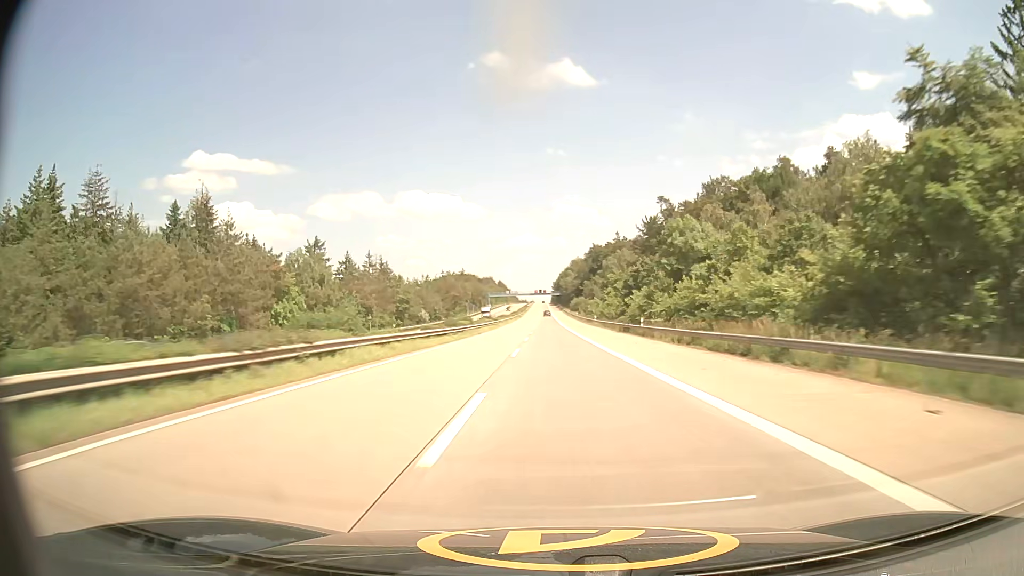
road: motorway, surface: asphalt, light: Day
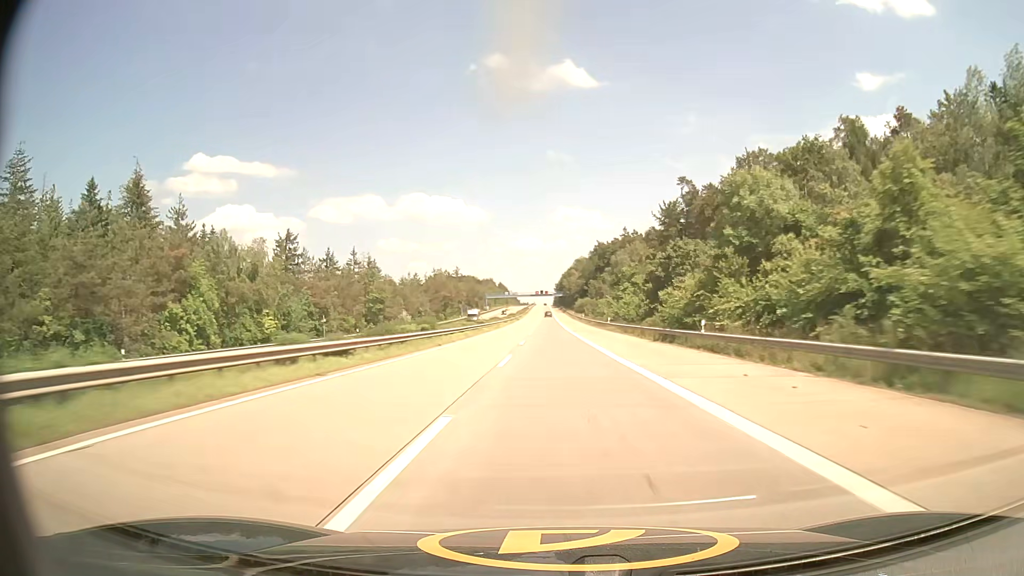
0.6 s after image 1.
(0.0, +20.9) m; 0°
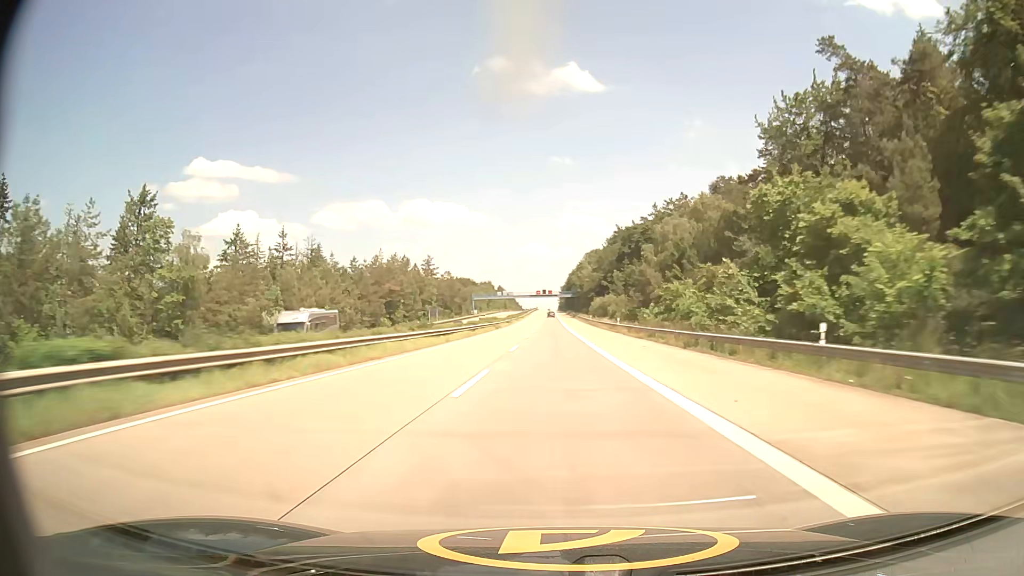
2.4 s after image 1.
(-0.4, +62.6) m; 0°
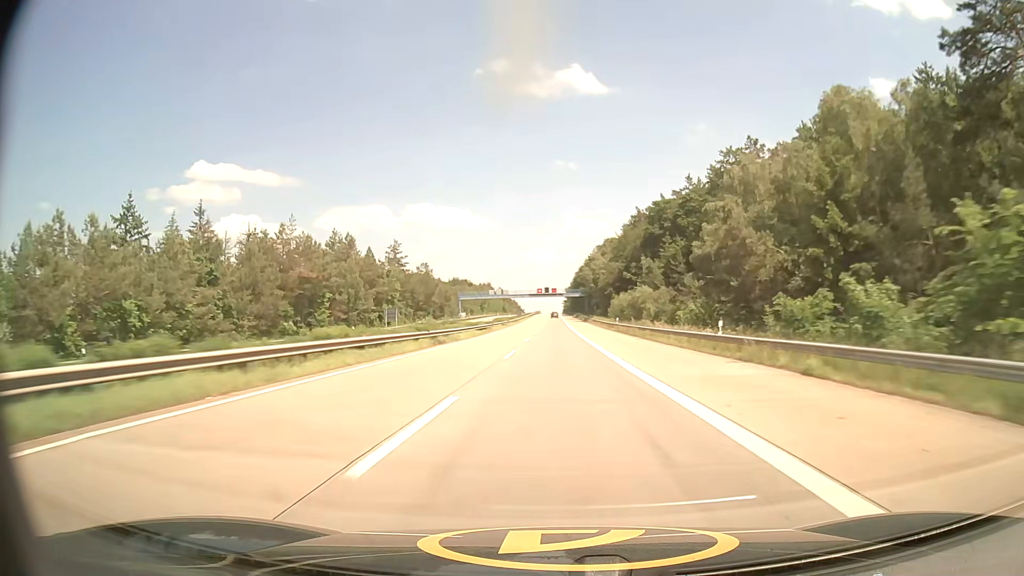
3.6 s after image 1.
(-0.1, +41.7) m; 0°
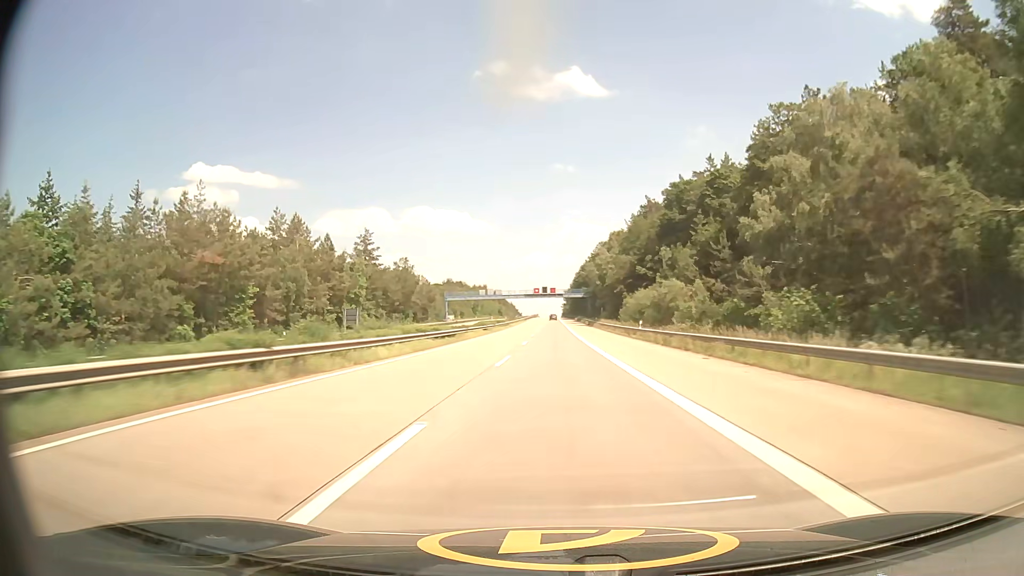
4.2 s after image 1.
(0.0, +20.8) m; 0°
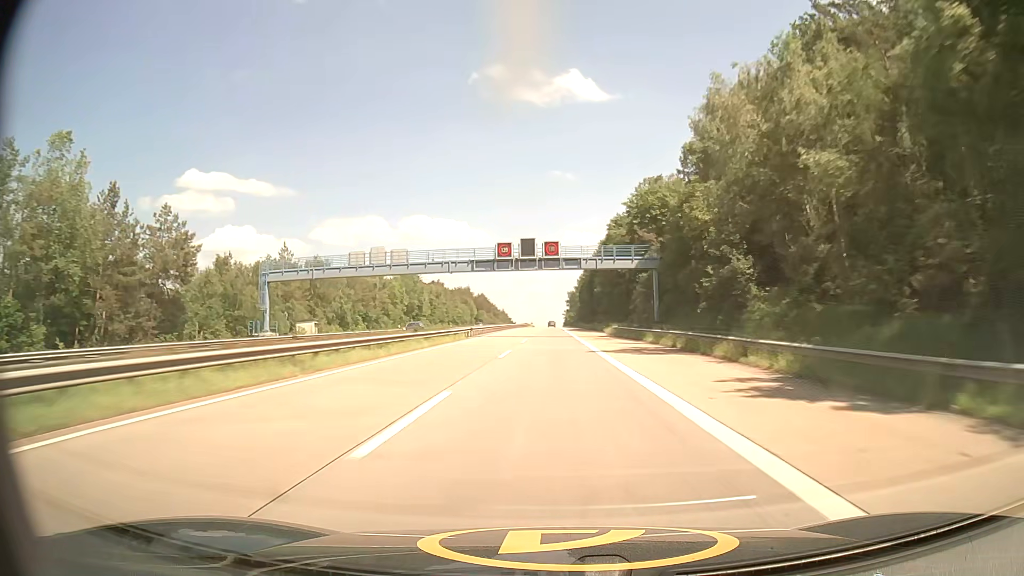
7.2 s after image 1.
(+0.2, +103.6) m; 0°
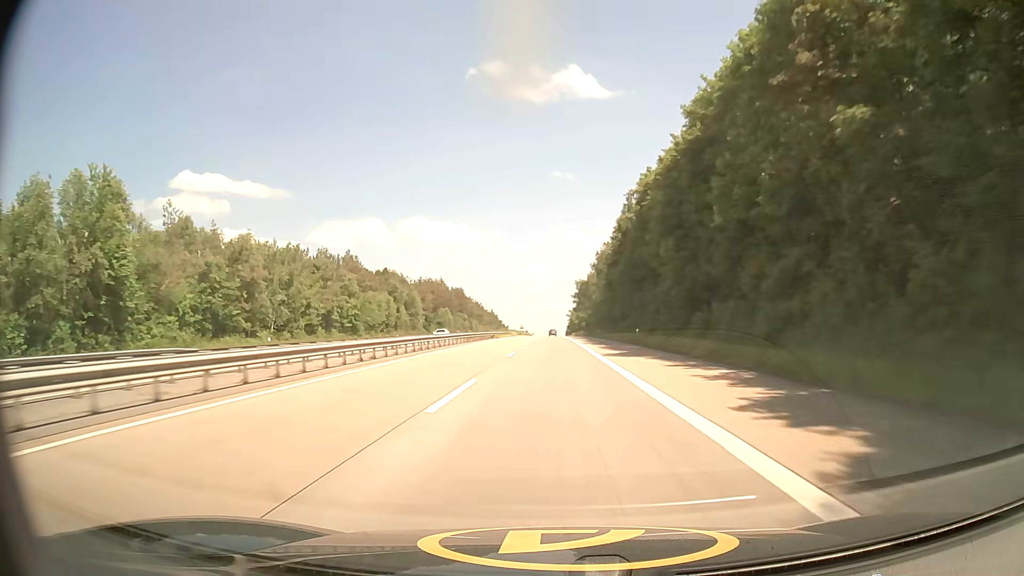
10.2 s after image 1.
(-0.2, +102.9) m; 0°
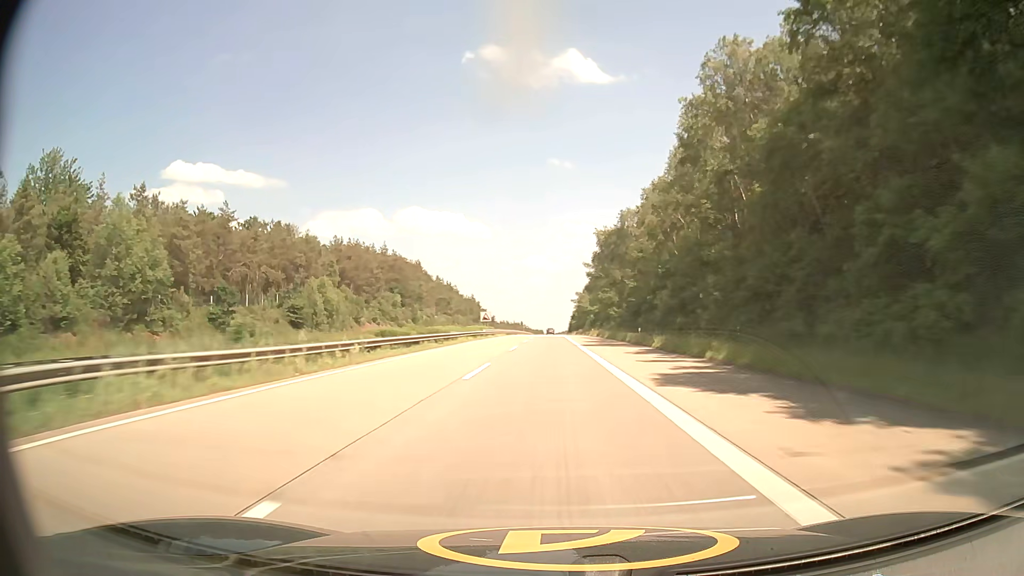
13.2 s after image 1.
(0.0, +101.7) m; 0°
